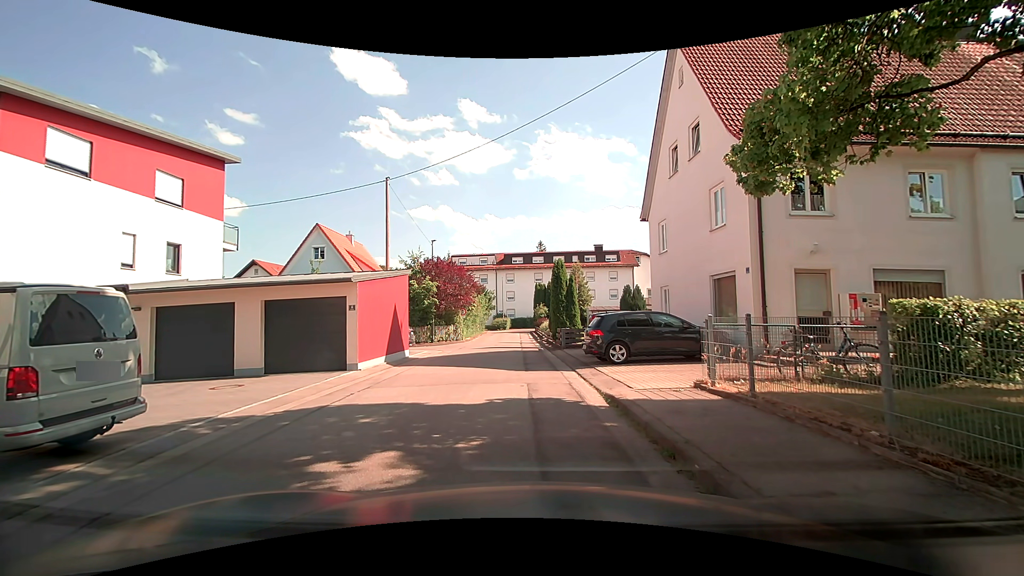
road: residential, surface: asphalt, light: Day
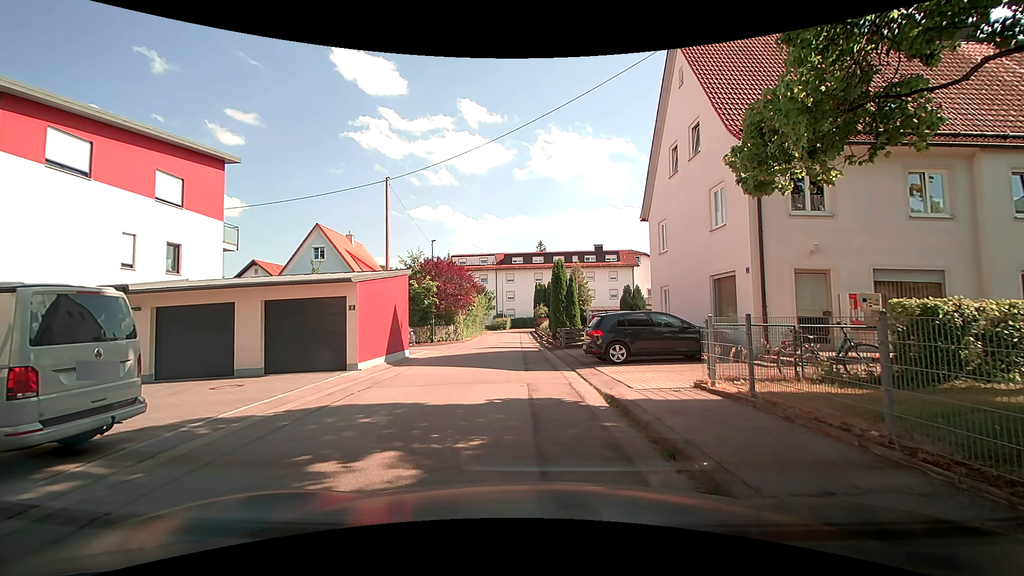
(0.0, 0.0) m; 0°
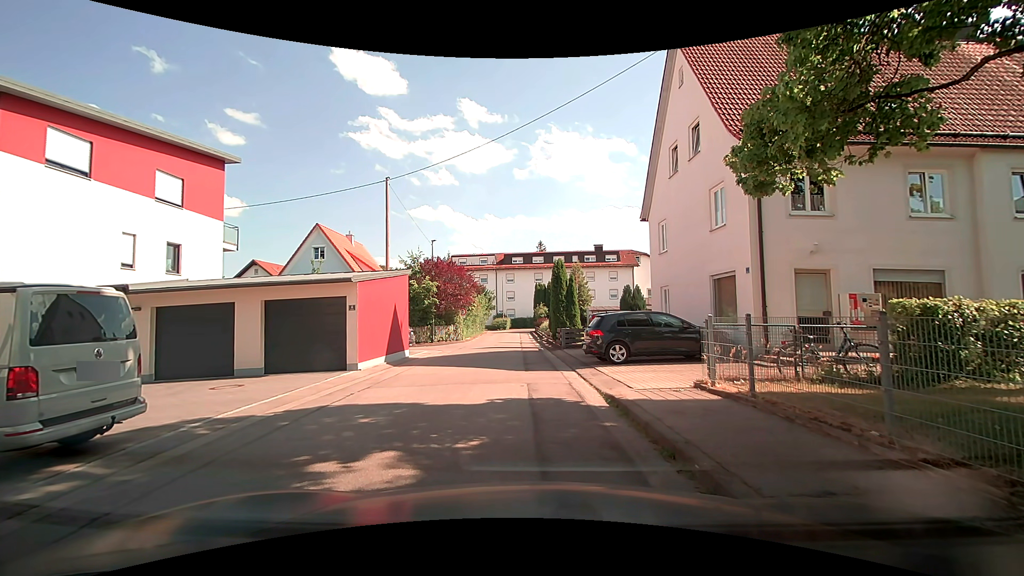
(0.0, 0.0) m; 0°
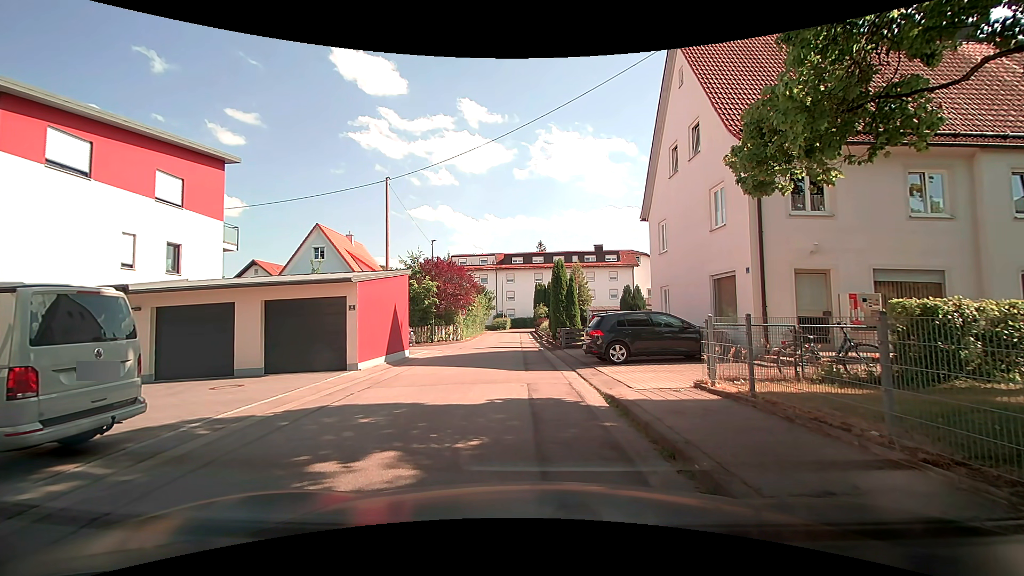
(0.0, 0.0) m; 0°
